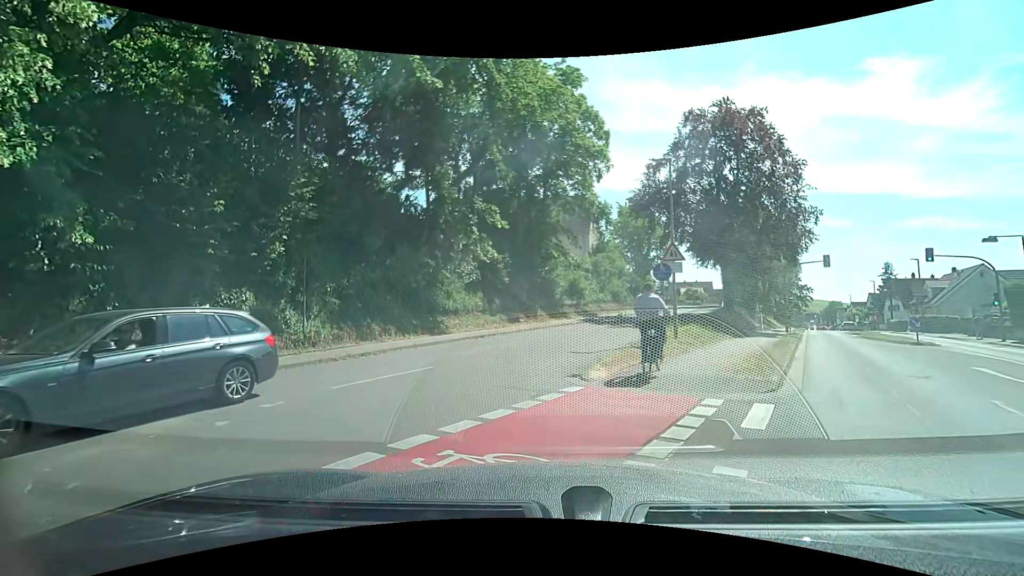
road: unclassified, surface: asphalt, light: Day
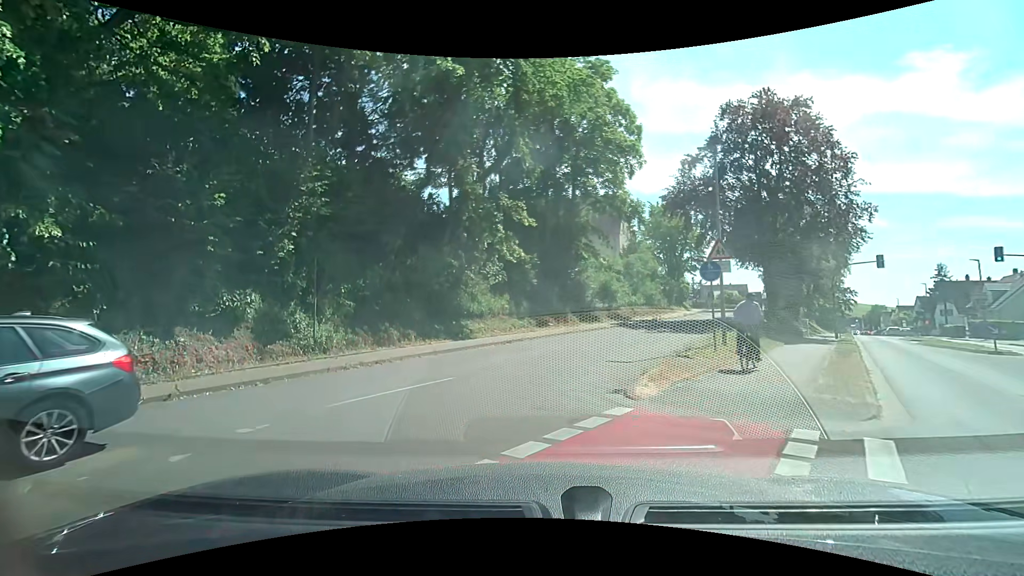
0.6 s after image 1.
(0.0, +1.7) m; -3°
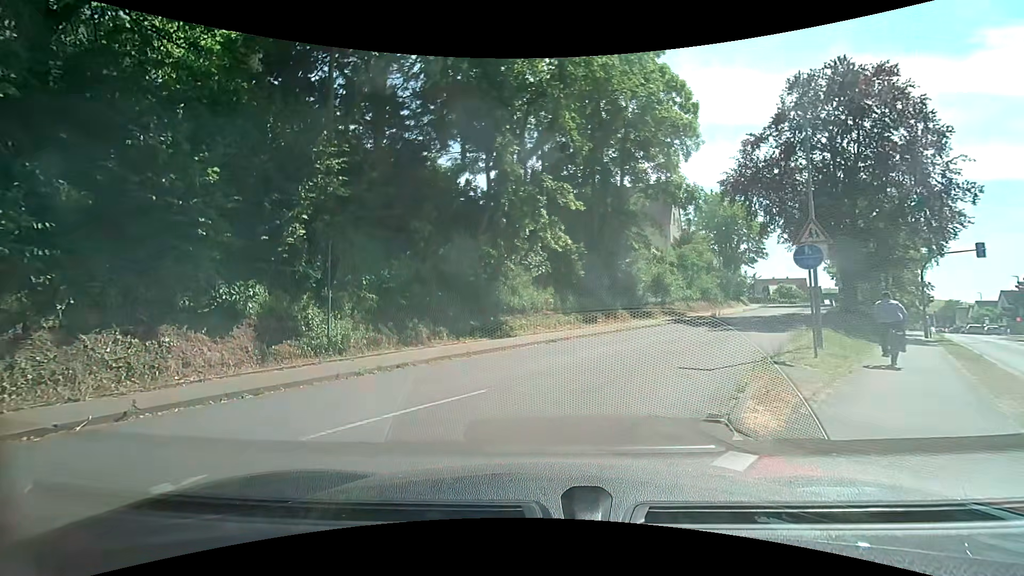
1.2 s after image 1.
(-0.1, +2.4) m; -7°
